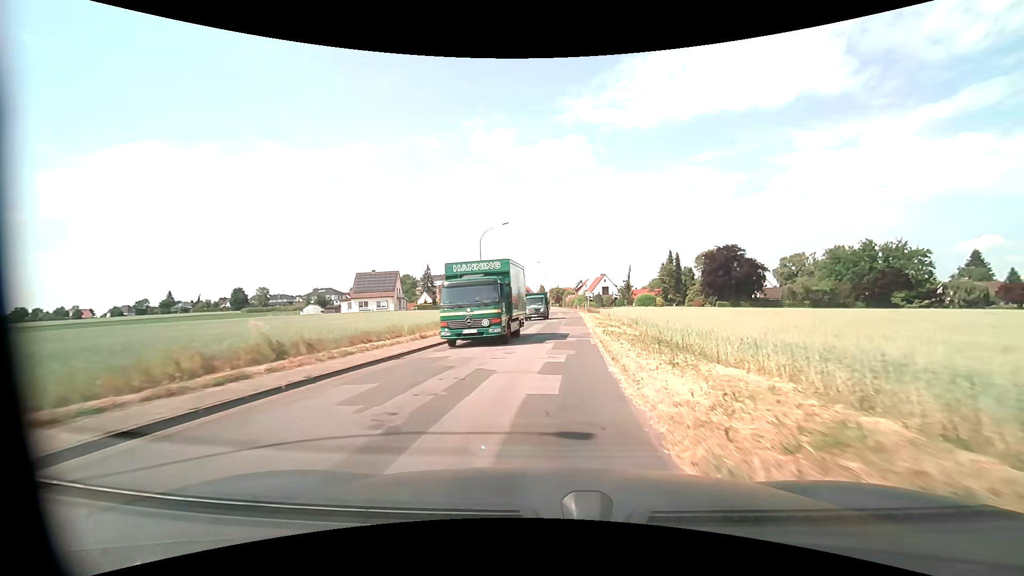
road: unclassified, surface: asphalt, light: Day
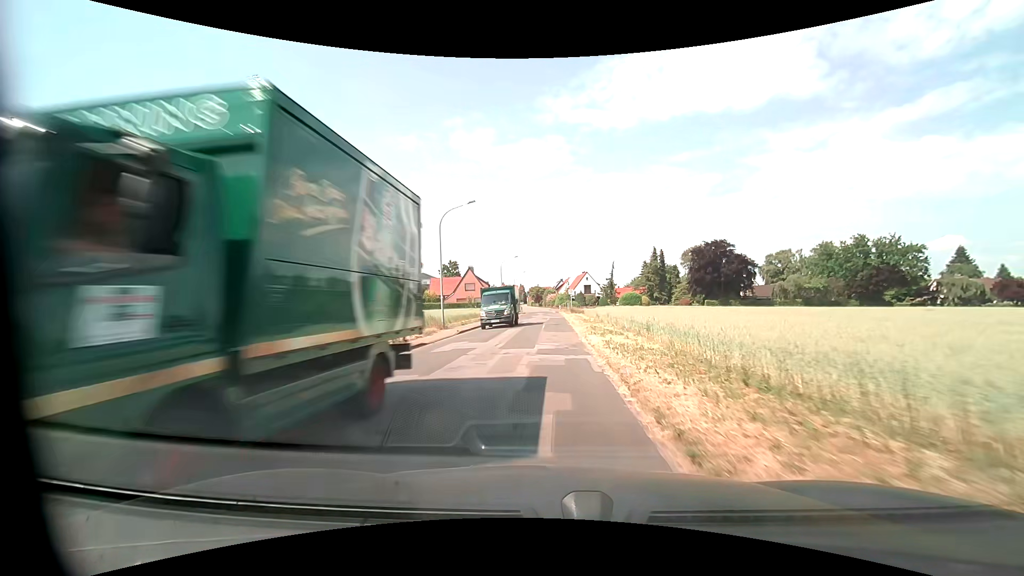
(+0.1, +7.7) m; +2°
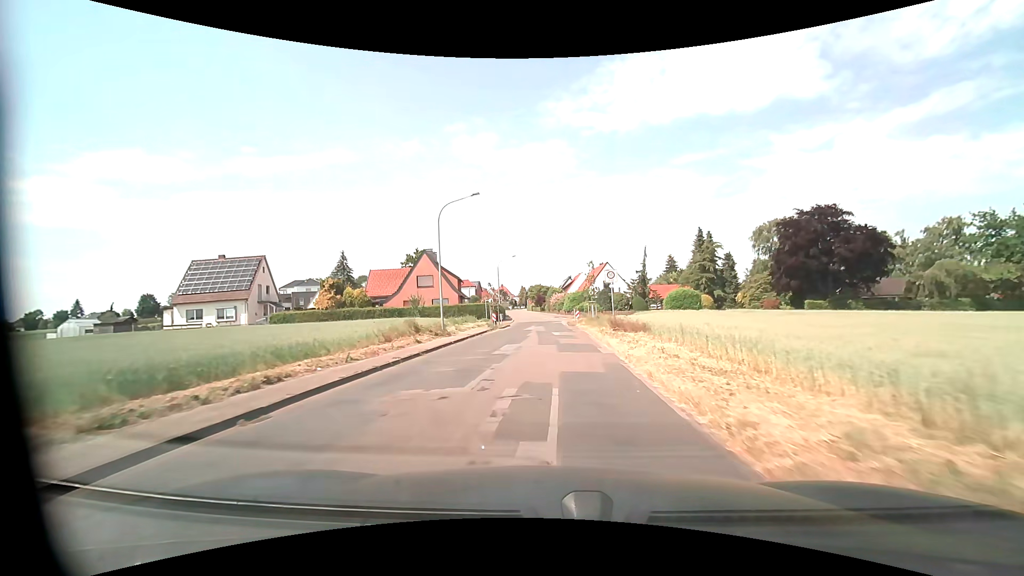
(+0.3, +38.6) m; 0°
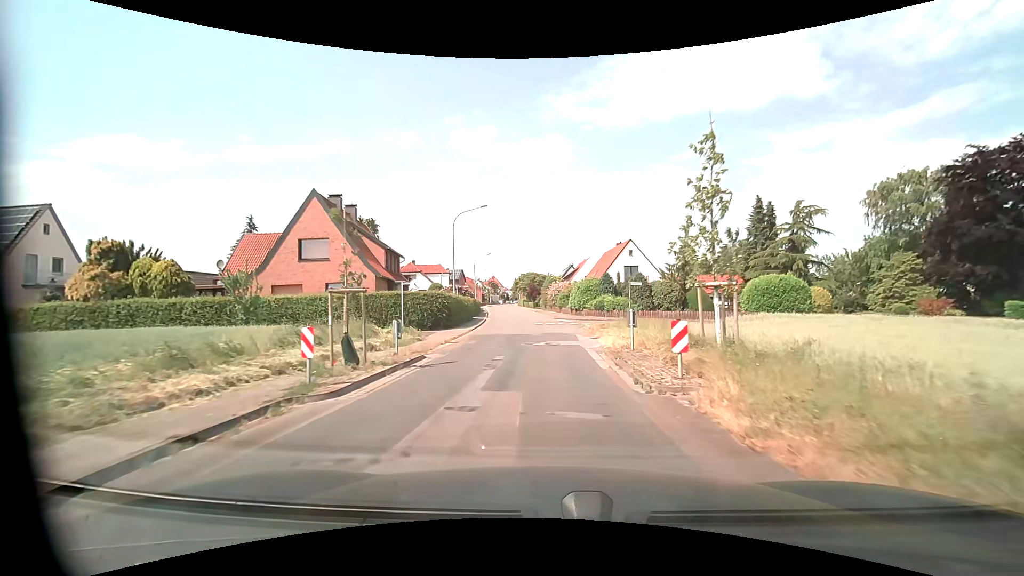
(-0.1, +28.2) m; 0°
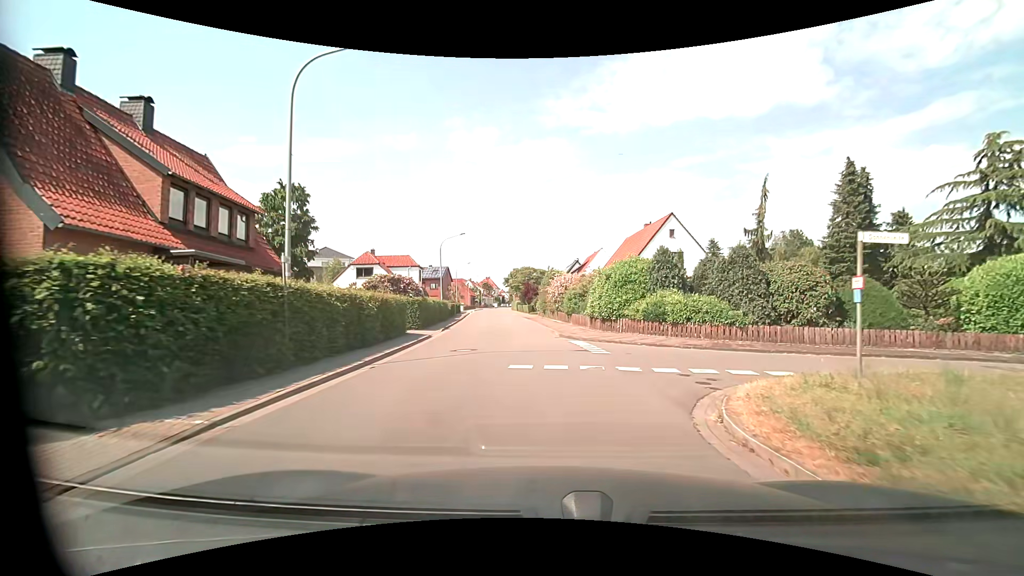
(0.0, +21.0) m; 0°
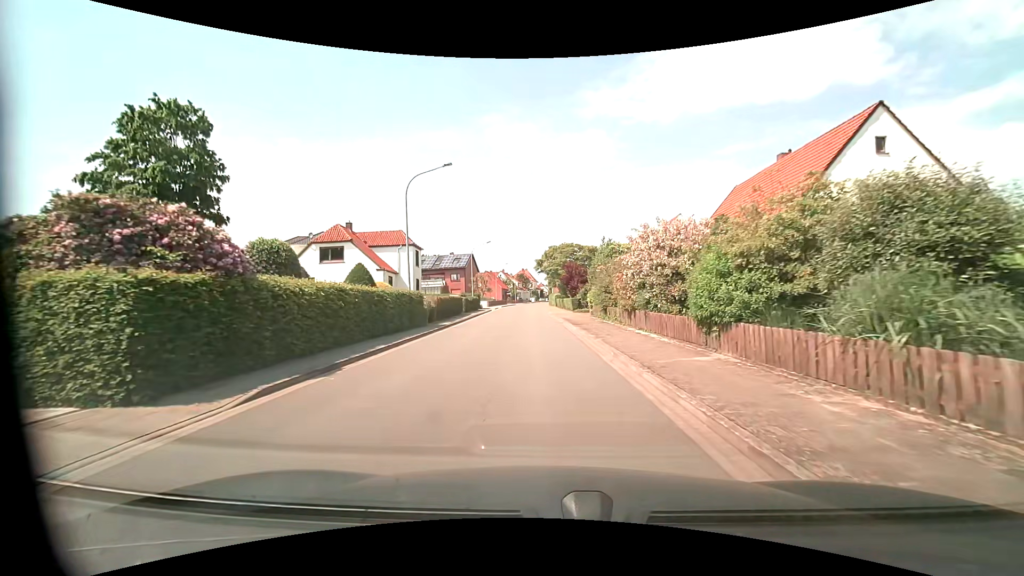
(-1.0, +21.9) m; -5°
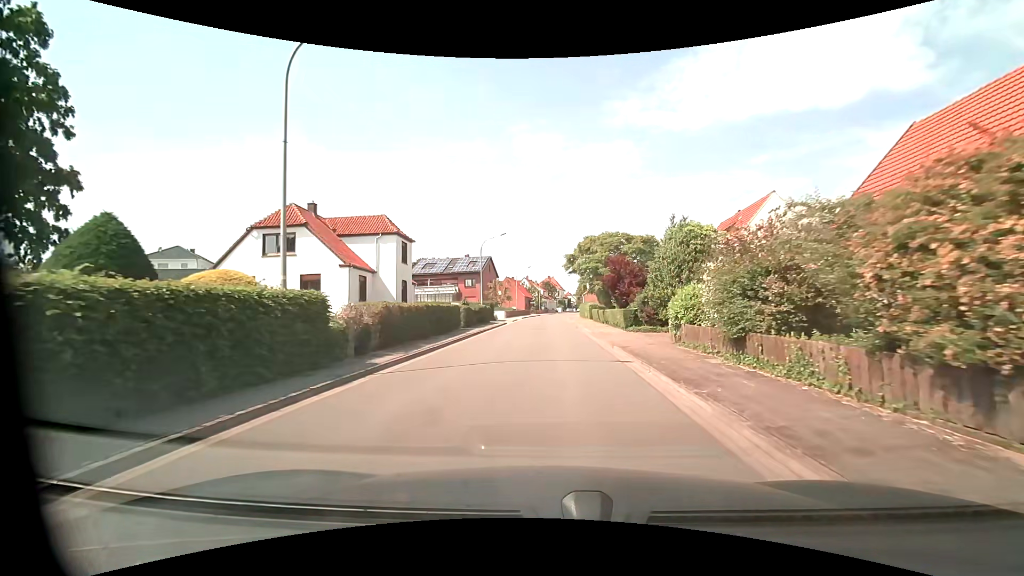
(-0.4, +13.8) m; -3°
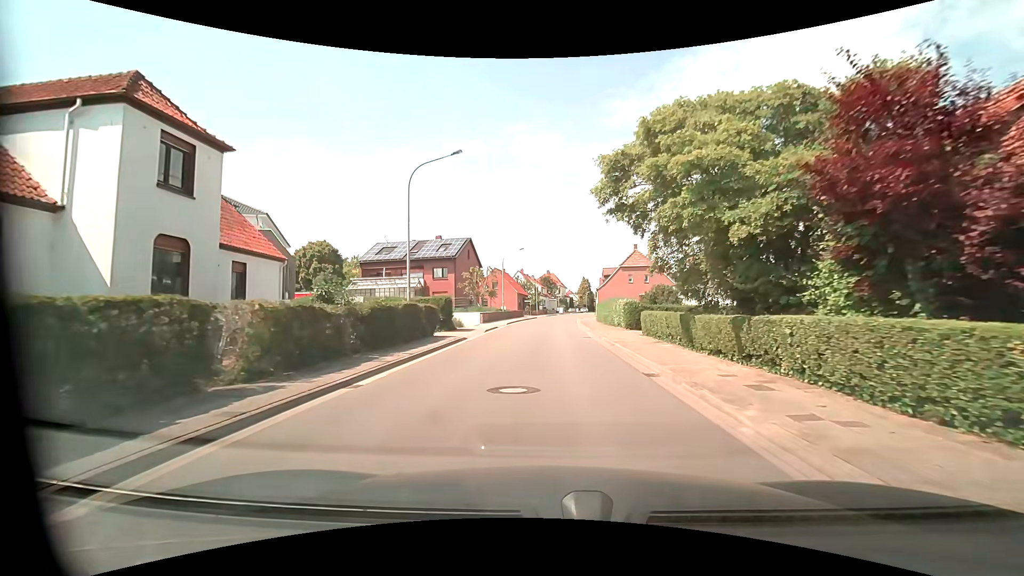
(0.0, +23.6) m; 0°
(0, +10) (0, +20) (0, +30) (+1, +40) (+1, +50) (+2, +60) (+3, +70) (+4, +80) (+5, +90) (+6, +100) m
